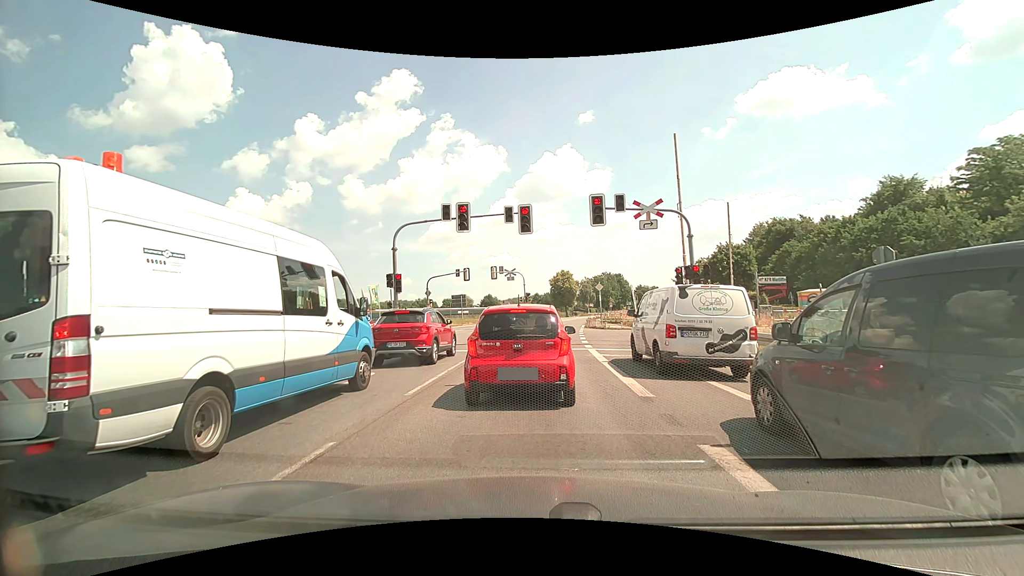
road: primary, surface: asphalt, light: Day
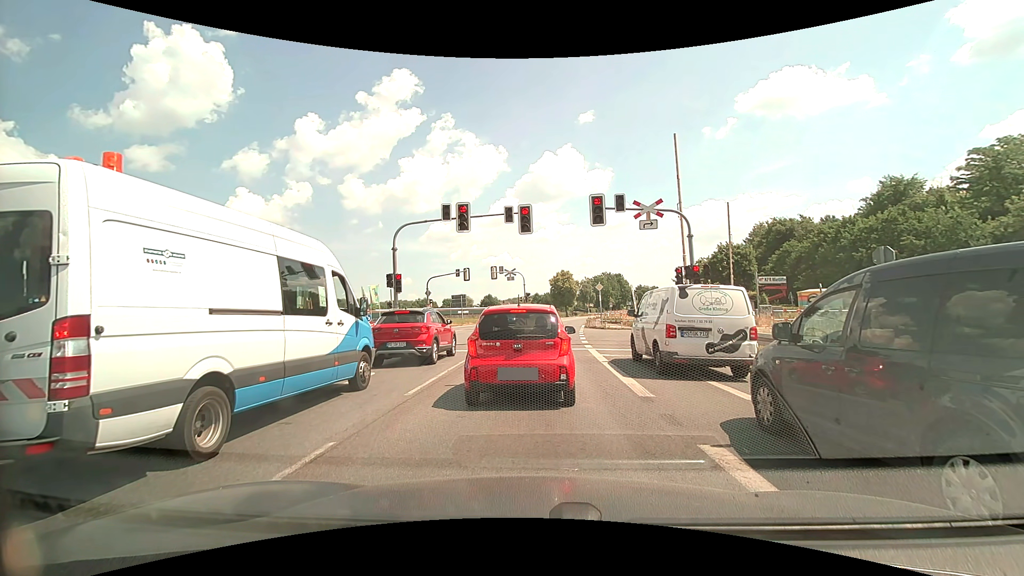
(0.0, 0.0) m; 0°
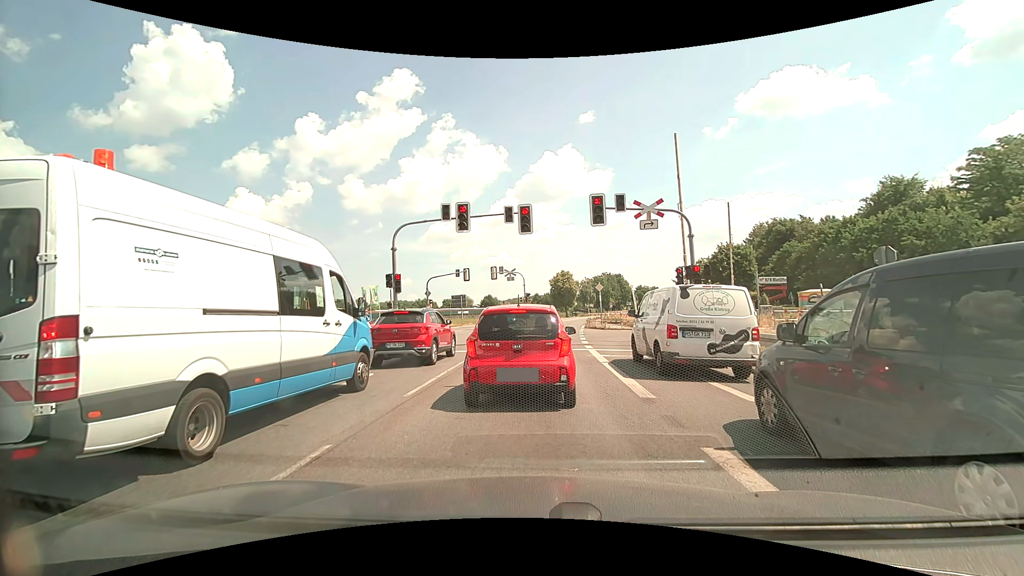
(0.0, 0.0) m; 0°
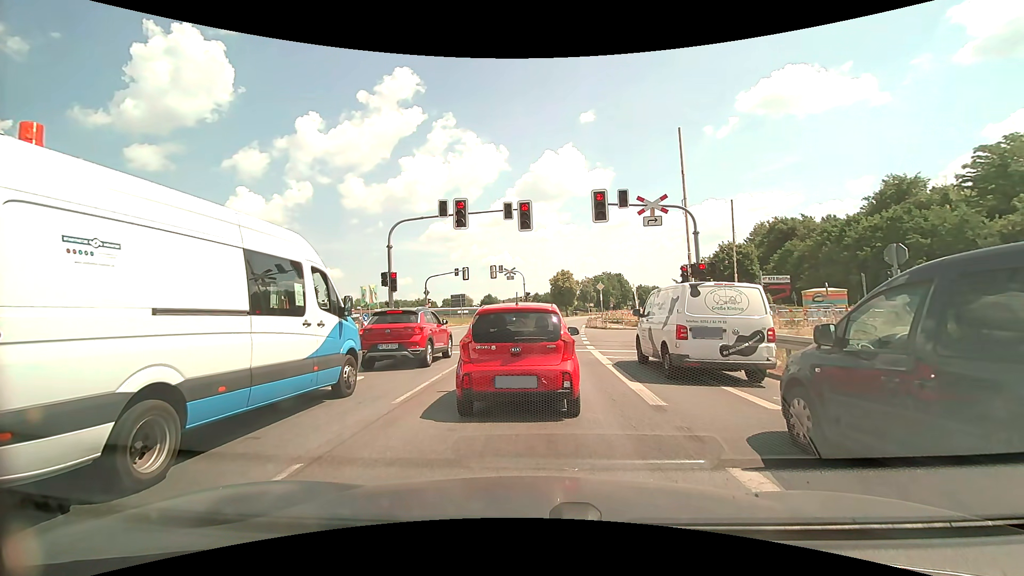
(0.0, +0.7) m; 0°
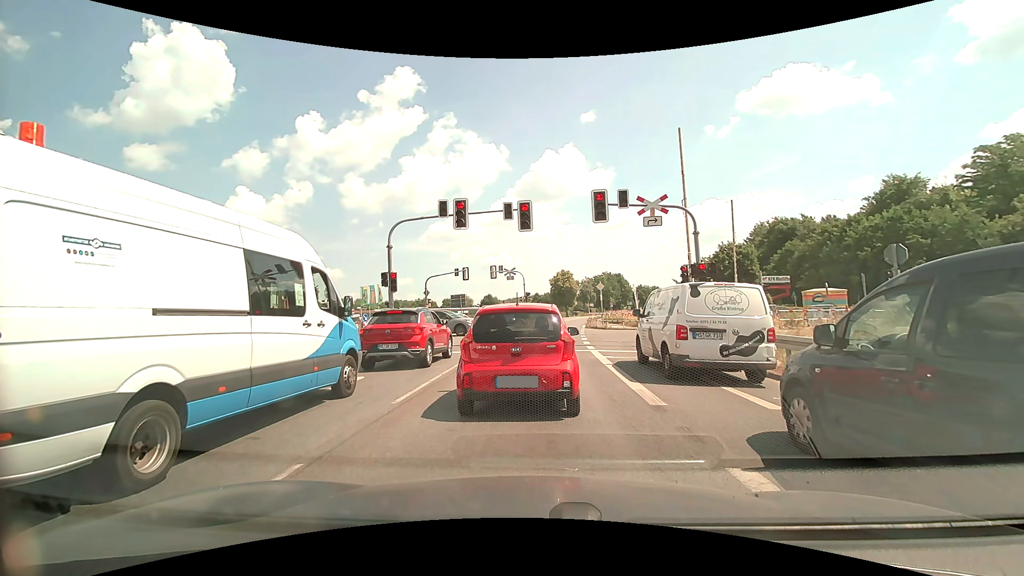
(0.0, +0.1) m; 0°
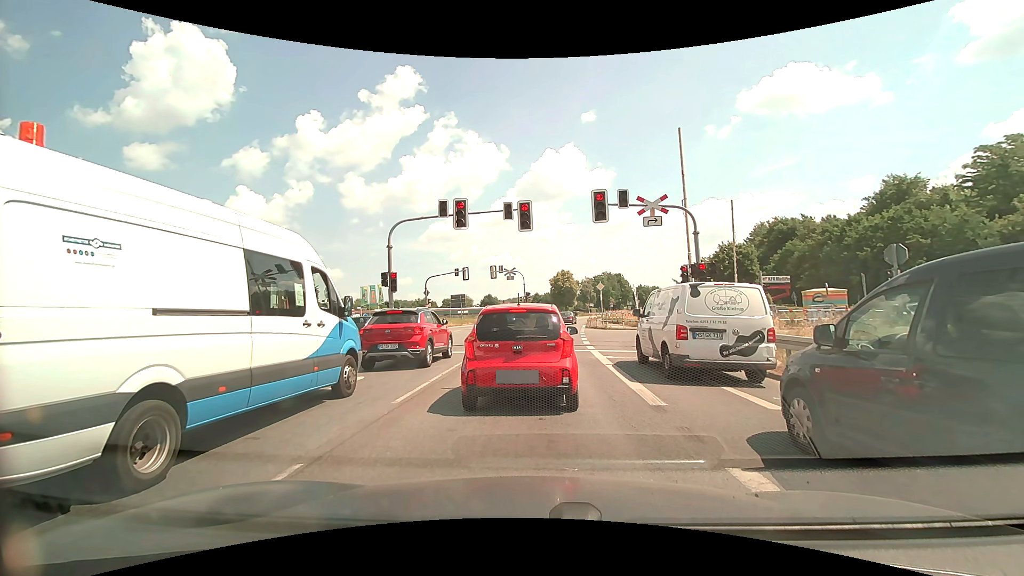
(0.0, 0.0) m; 0°
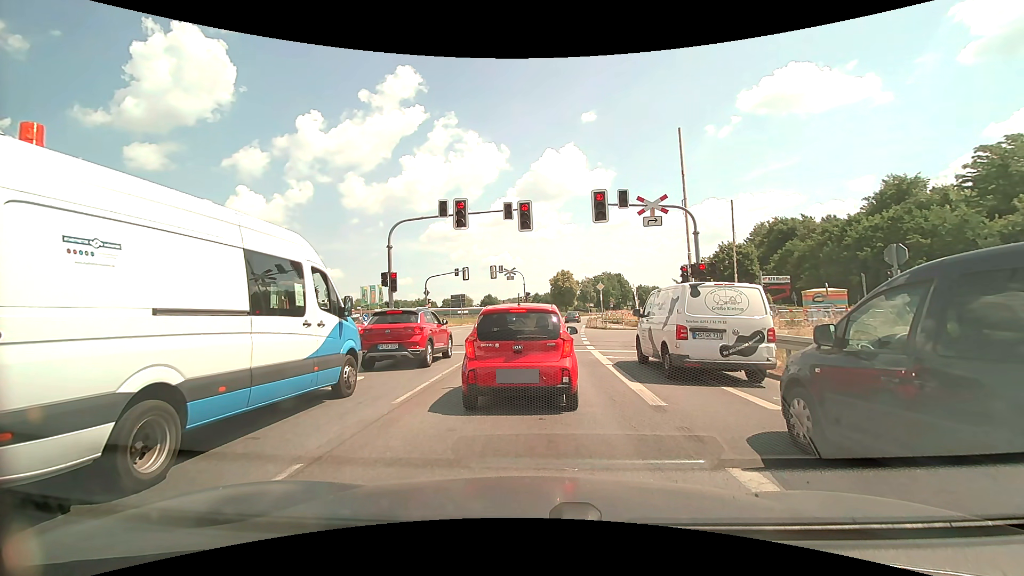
(0.0, 0.0) m; 0°
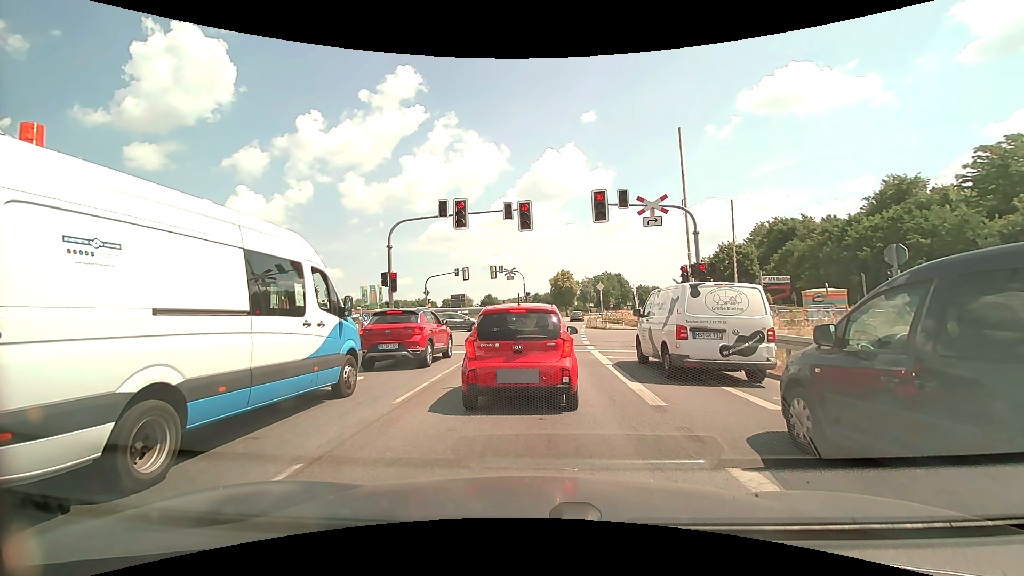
(0.0, 0.0) m; 0°
